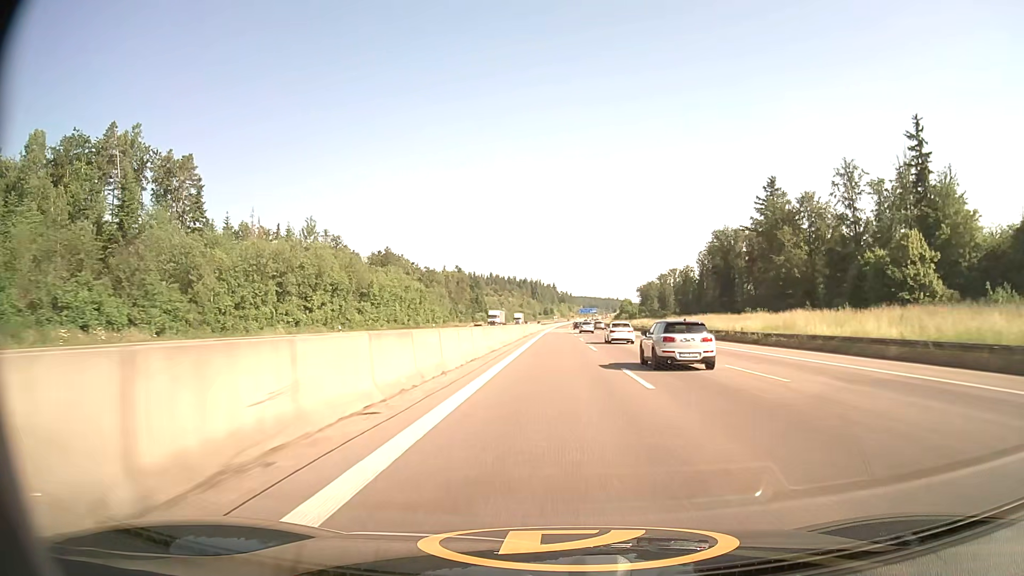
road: motorway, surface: asphalt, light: Day
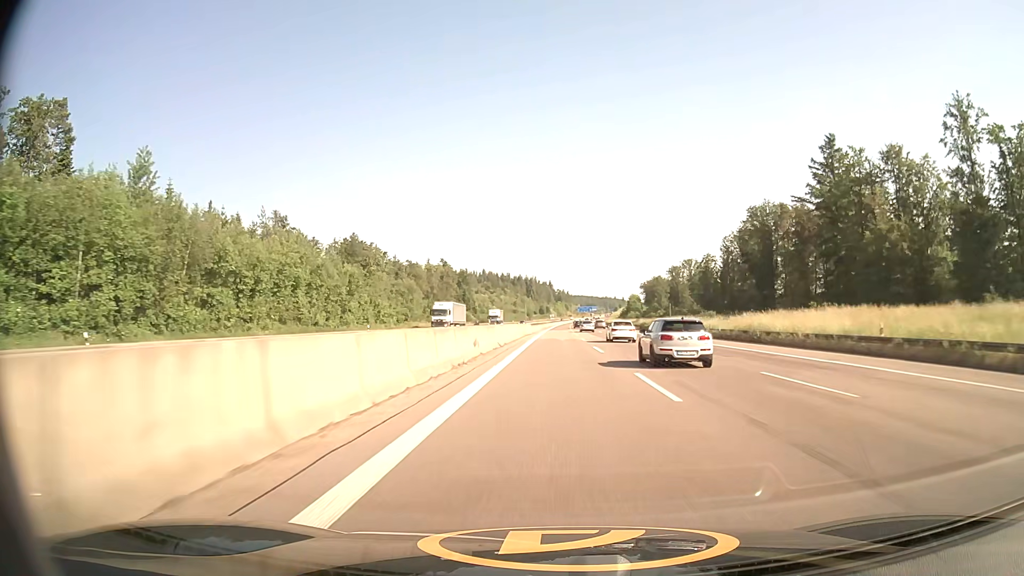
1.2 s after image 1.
(+0.1, +39.6) m; 0°
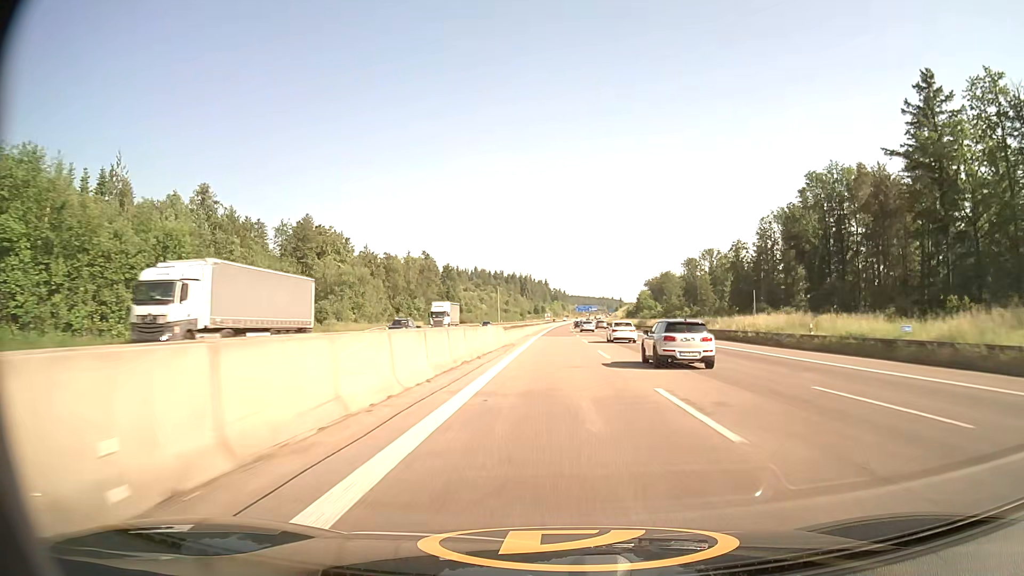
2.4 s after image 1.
(+0.1, +39.6) m; 0°
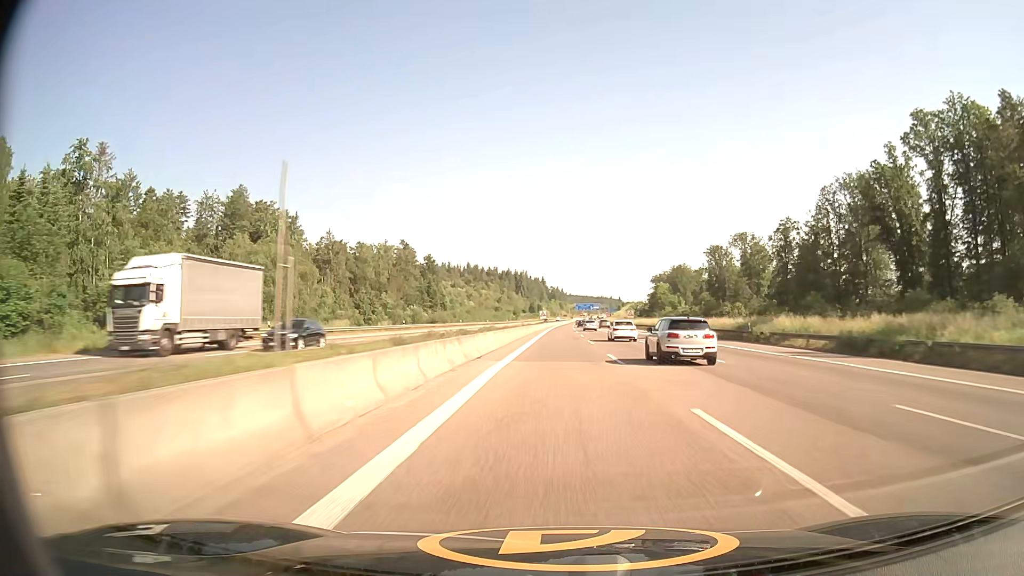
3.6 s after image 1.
(+0.1, +39.6) m; 0°
(0, +10) (0, +20) (0, +30) (0, +40) (0, +50) (0, +60) (0, +70) (+1, +80) (+1, +90) (+1, +100) m
